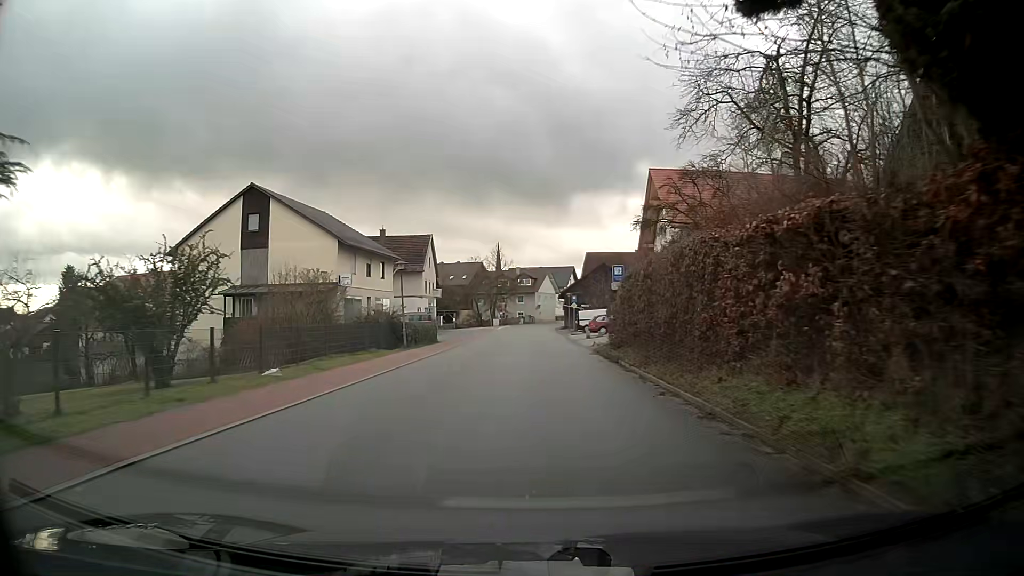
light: Day
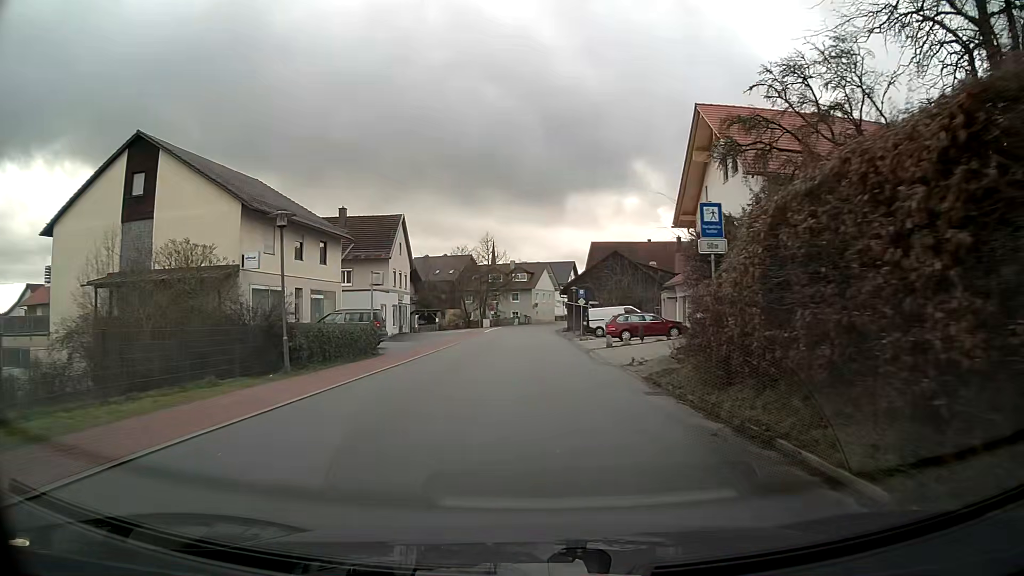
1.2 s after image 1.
(-0.1, +14.0) m; 0°
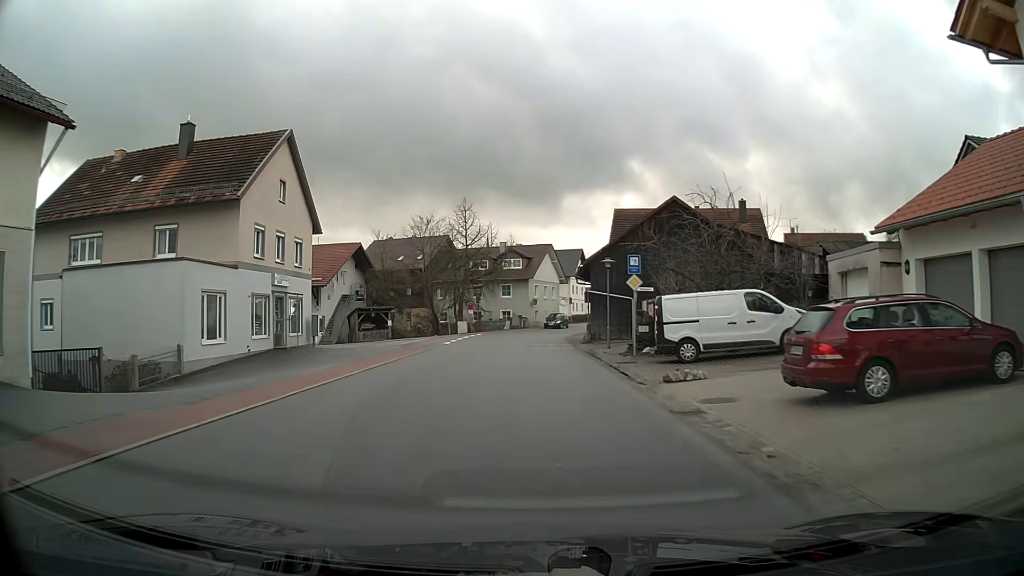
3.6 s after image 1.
(+0.1, +26.9) m; 0°
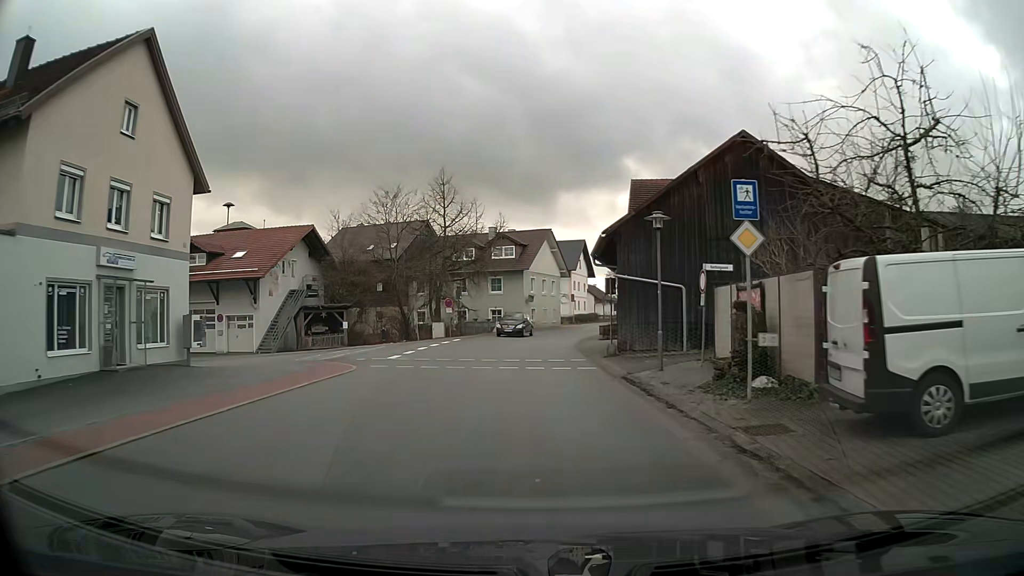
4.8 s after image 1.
(0.0, +12.7) m; 0°
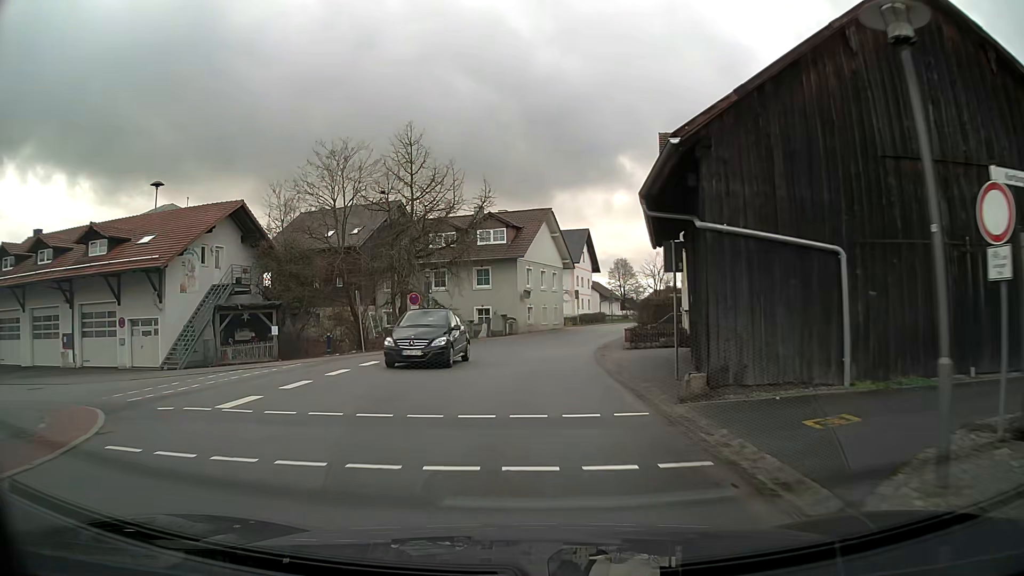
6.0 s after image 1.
(0.0, +12.1) m; 0°
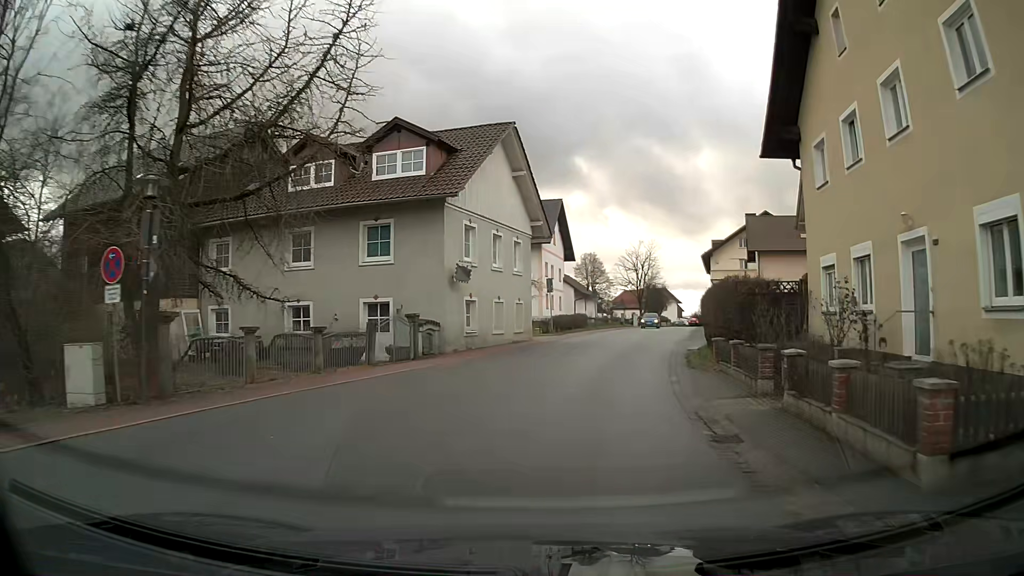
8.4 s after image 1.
(+0.5, +23.3) m; +6°
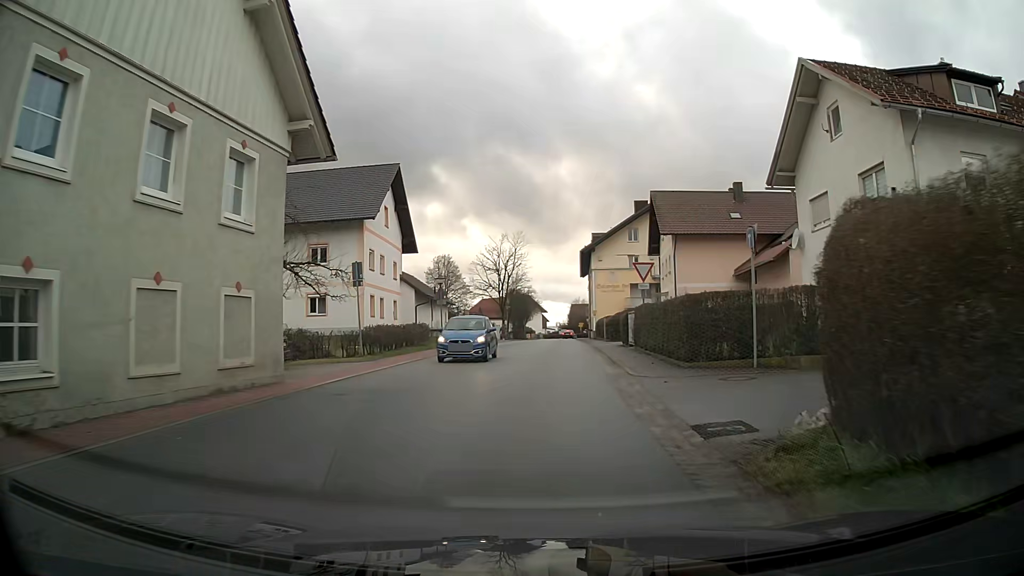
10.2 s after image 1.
(+1.8, +17.6) m; +10°
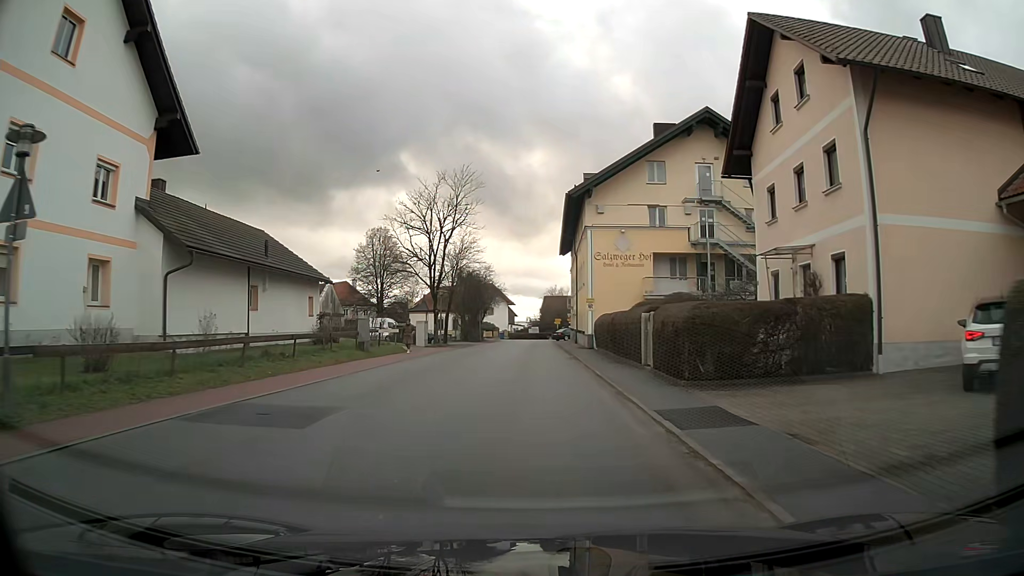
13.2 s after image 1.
(+1.1, +30.3) m; +2°
(0, +10) (0, +20) (0, +30) (0, +40) (0, +50) (0, +60) (0, +70) (+5, +78) (+15, +76) (+23, +71) m
